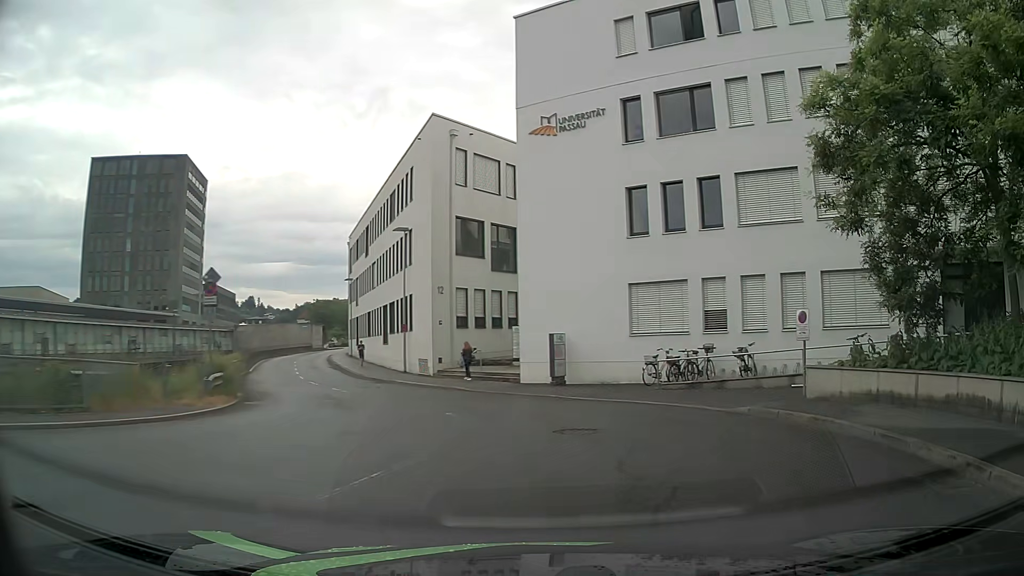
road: residential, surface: asphalt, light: Day
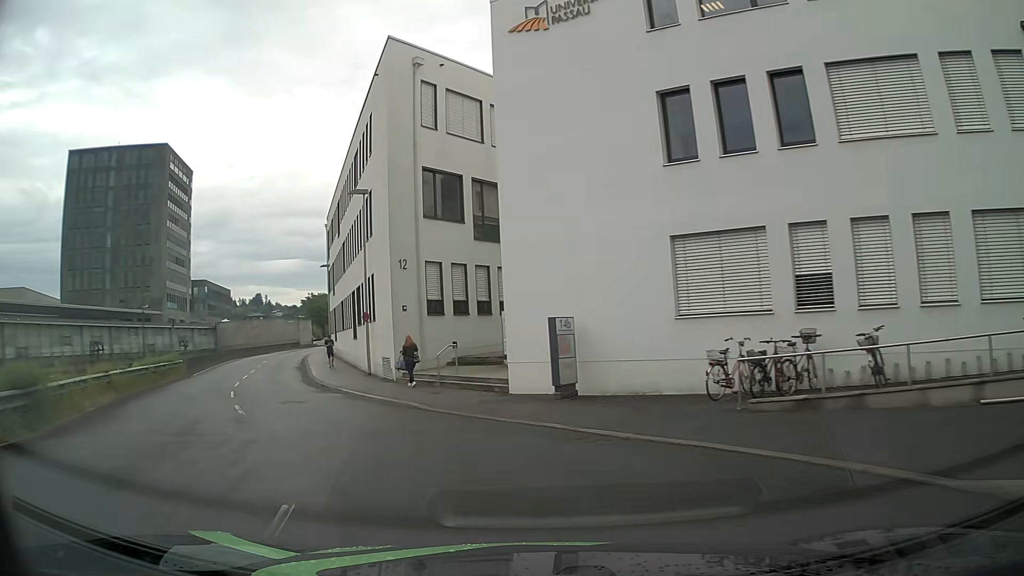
(+0.2, +8.7) m; -3°
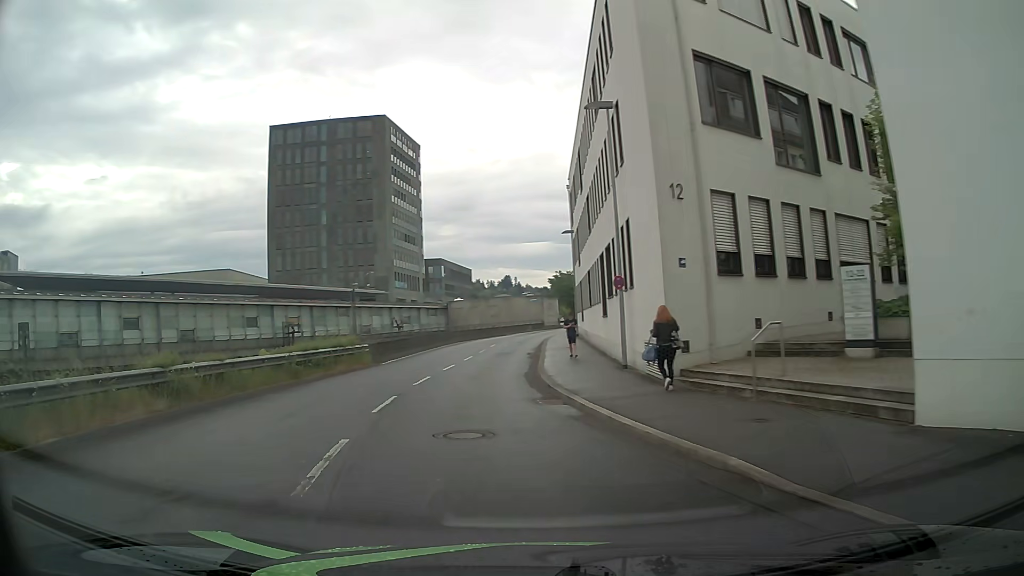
(-1.7, +9.2) m; -21°
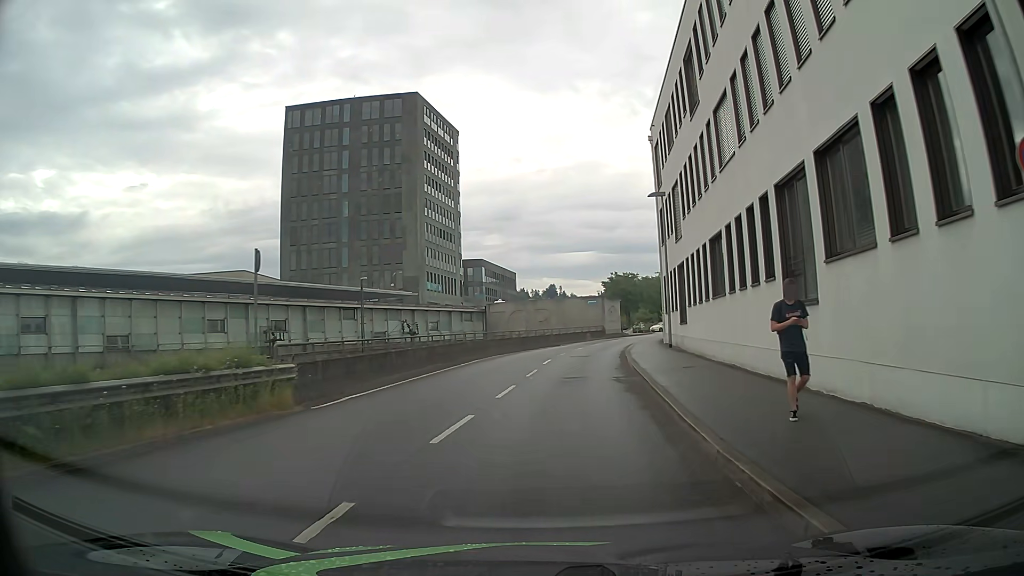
(-1.2, +15.4) m; -3°
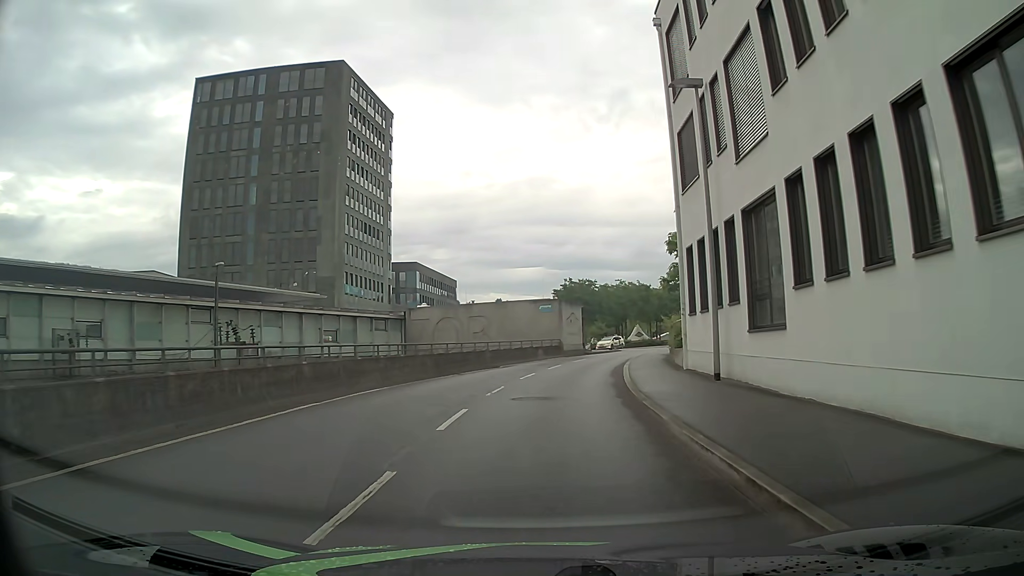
(+0.7, +16.6) m; +4°
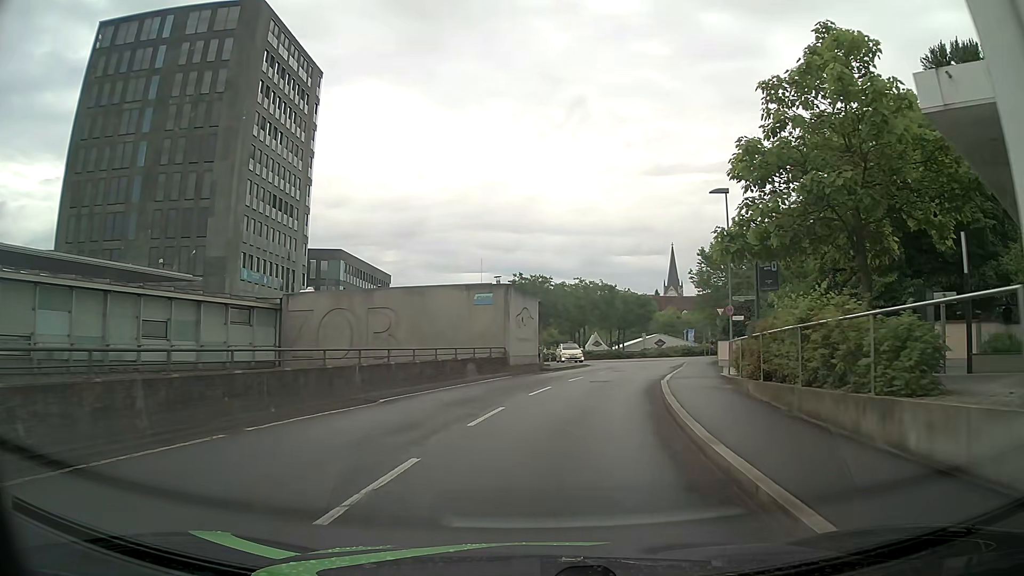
(+0.4, +17.0) m; +5°
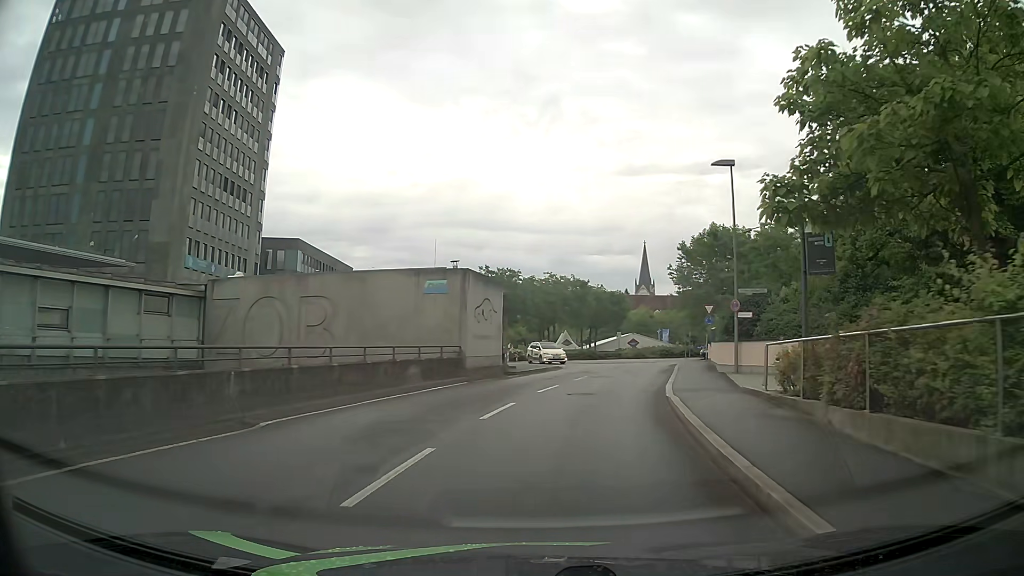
(0.0, +5.4) m; +3°
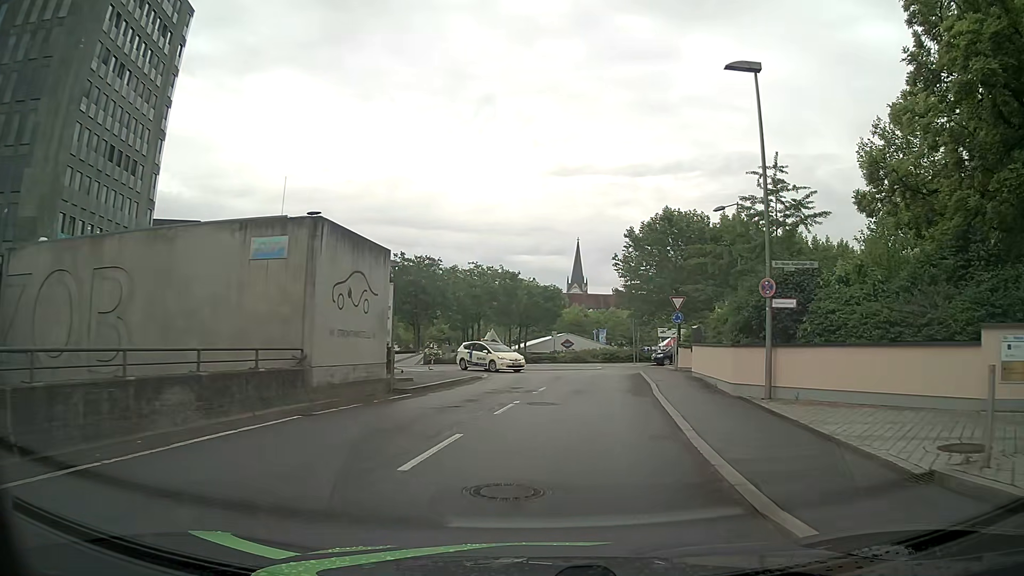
(+0.4, +10.2) m; +5°
(0, +10) (+2, +20) (+3, +30) (+6, +39) (+14, +45) (+23, +48) (+33, +51) (+43, +53) (+53, +54) (+63, +53) m
